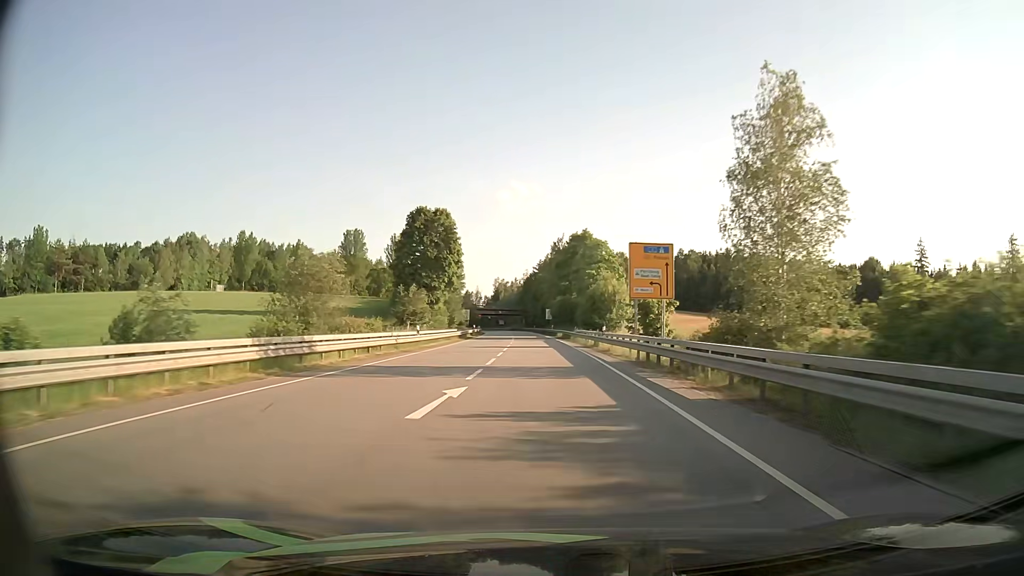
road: primary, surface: asphalt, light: Day
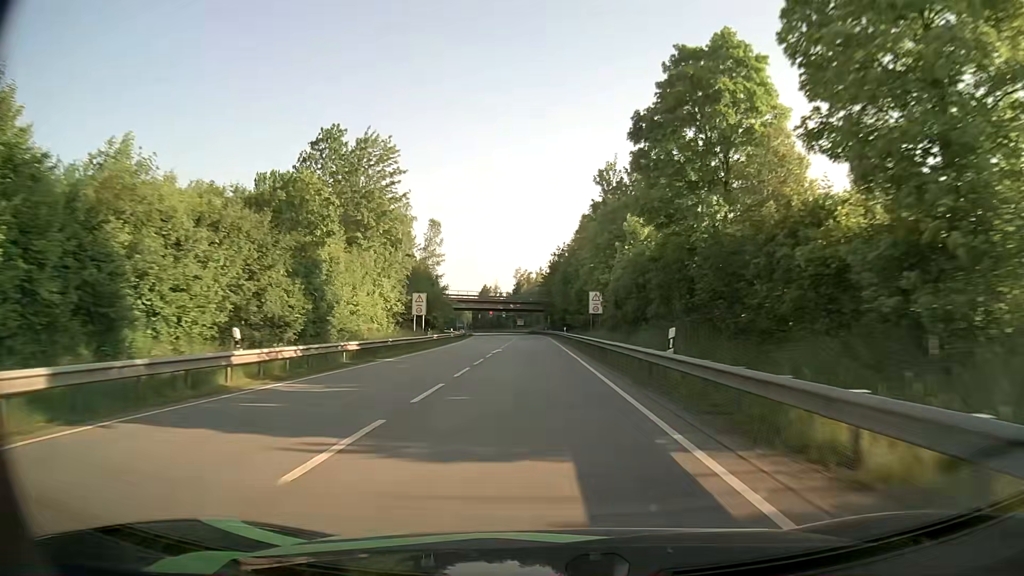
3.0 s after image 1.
(-1.3, +70.9) m; -3°
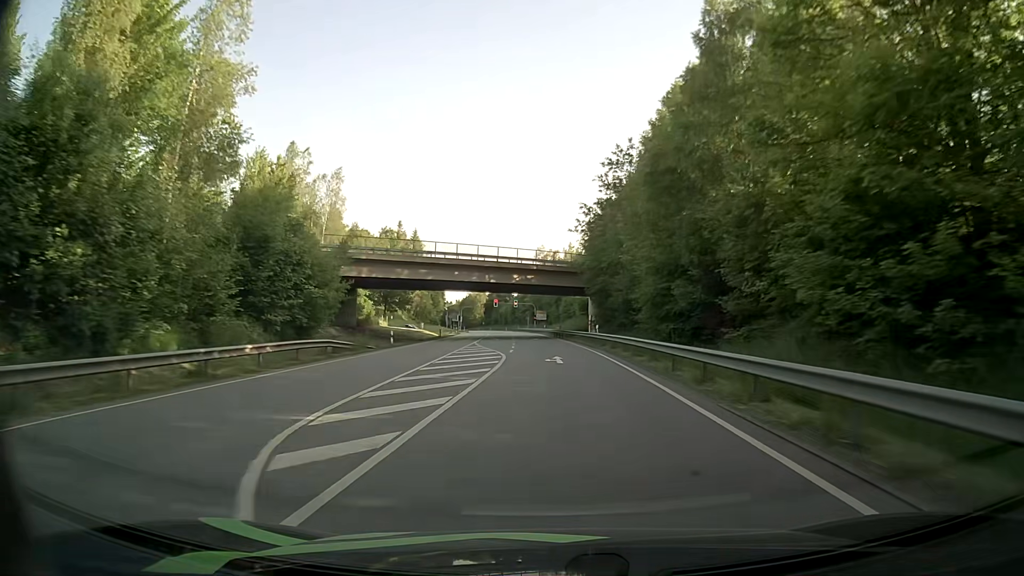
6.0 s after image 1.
(-1.6, +71.1) m; -2°
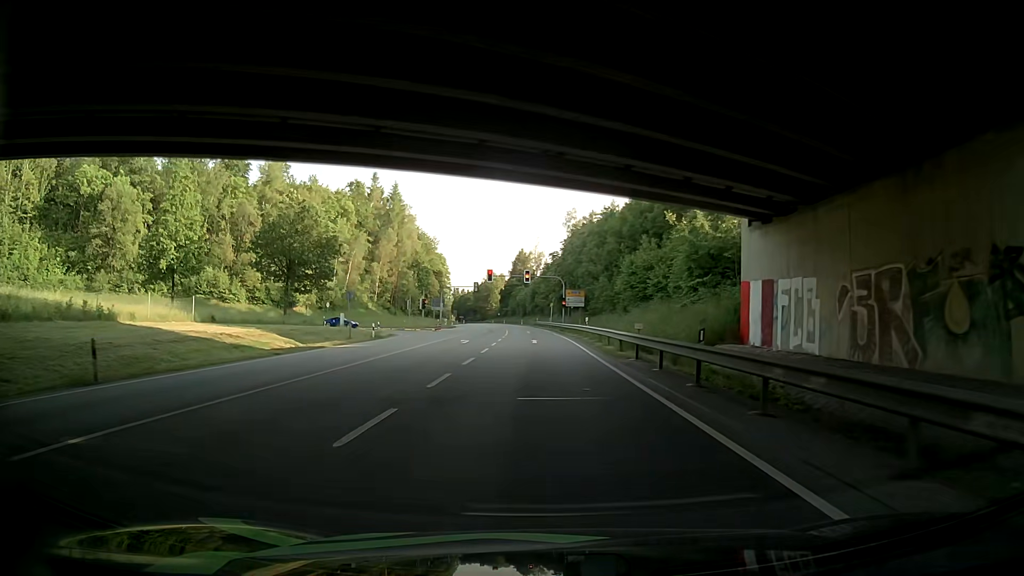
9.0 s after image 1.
(-0.9, +60.8) m; -2°
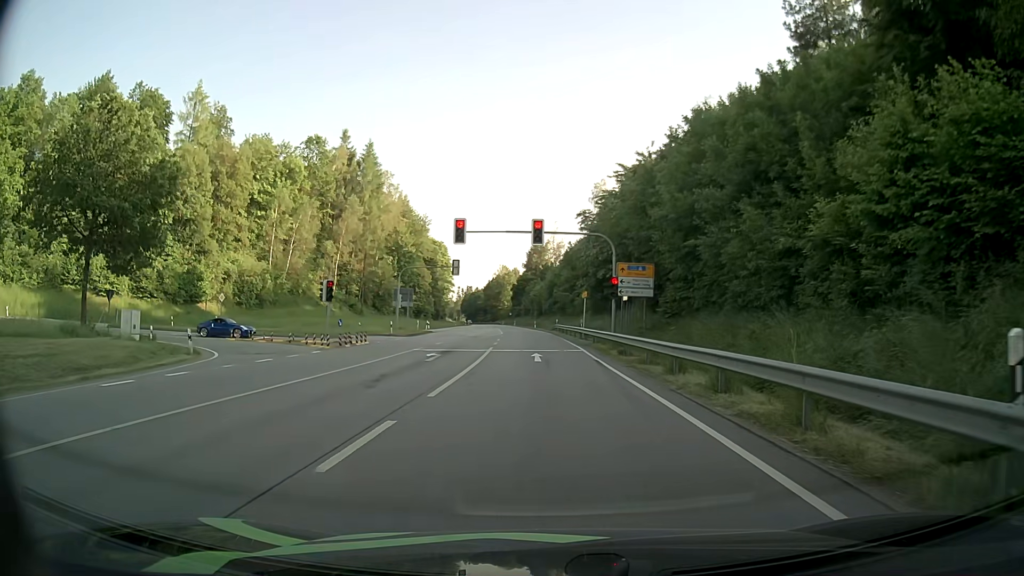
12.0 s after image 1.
(-0.6, +36.1) m; -1°
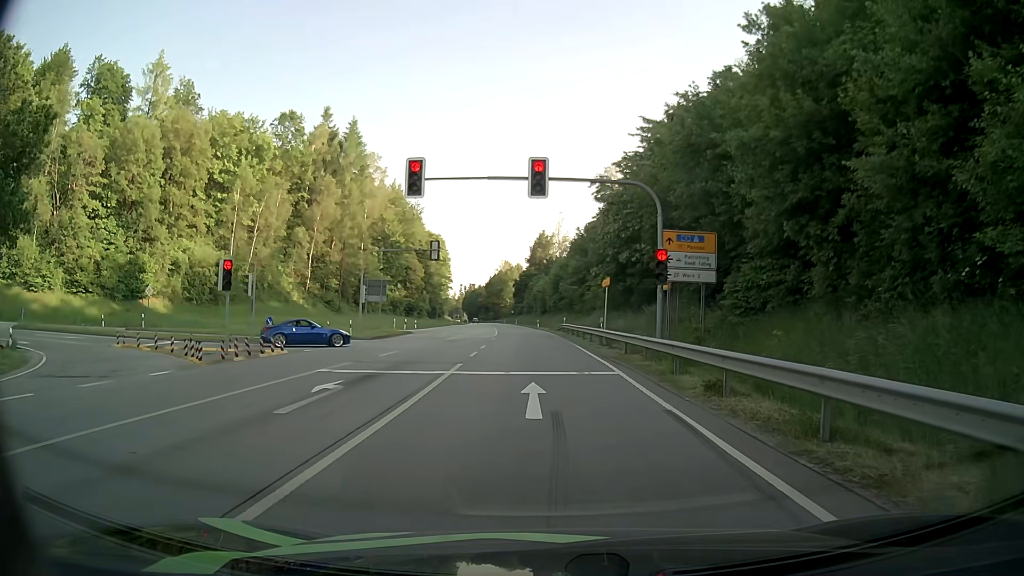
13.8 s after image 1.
(-0.1, +12.4) m; -1°
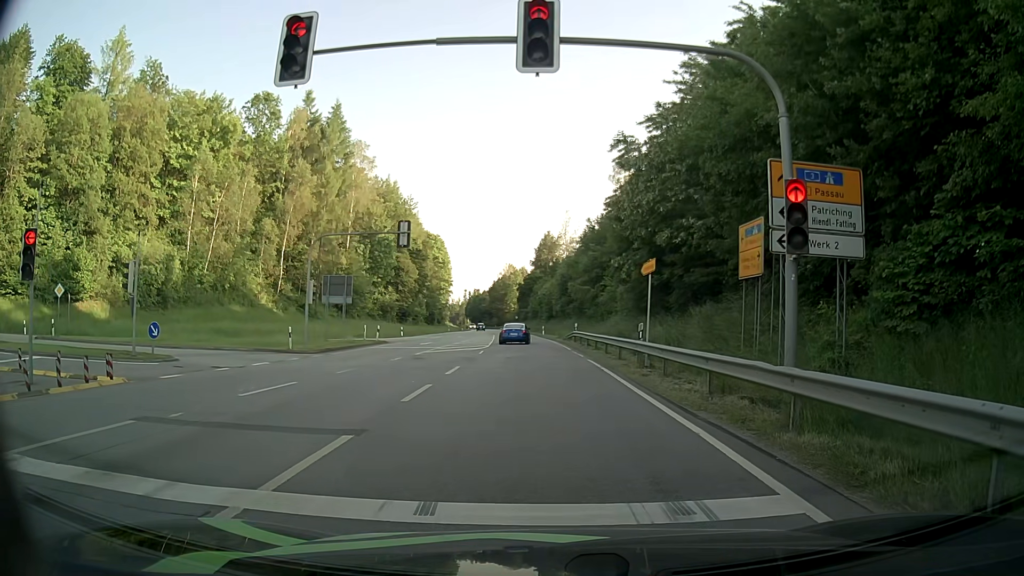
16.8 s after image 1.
(0.0, +10.8) m; 0°
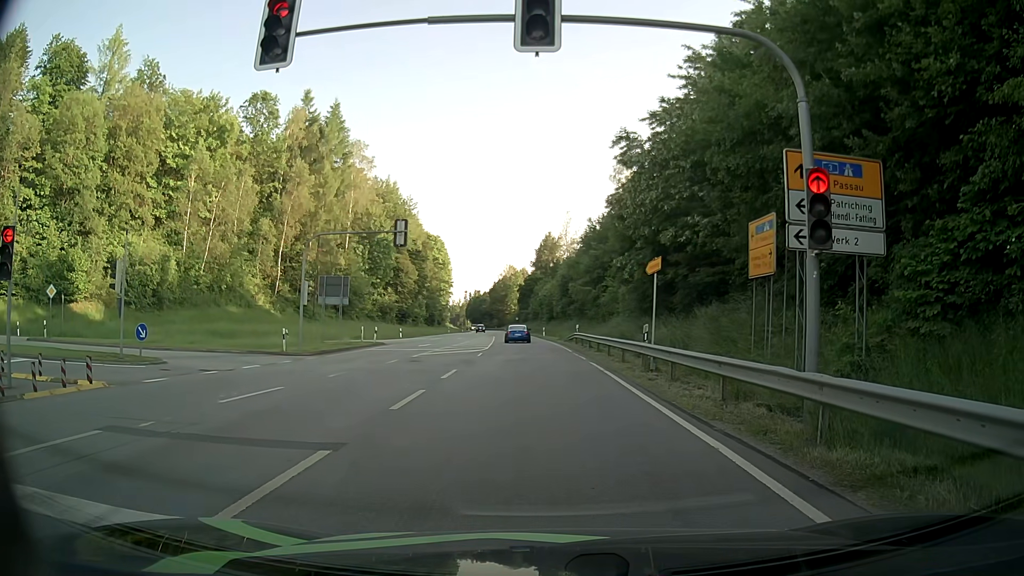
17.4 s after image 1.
(0.0, +0.8) m; -2°
